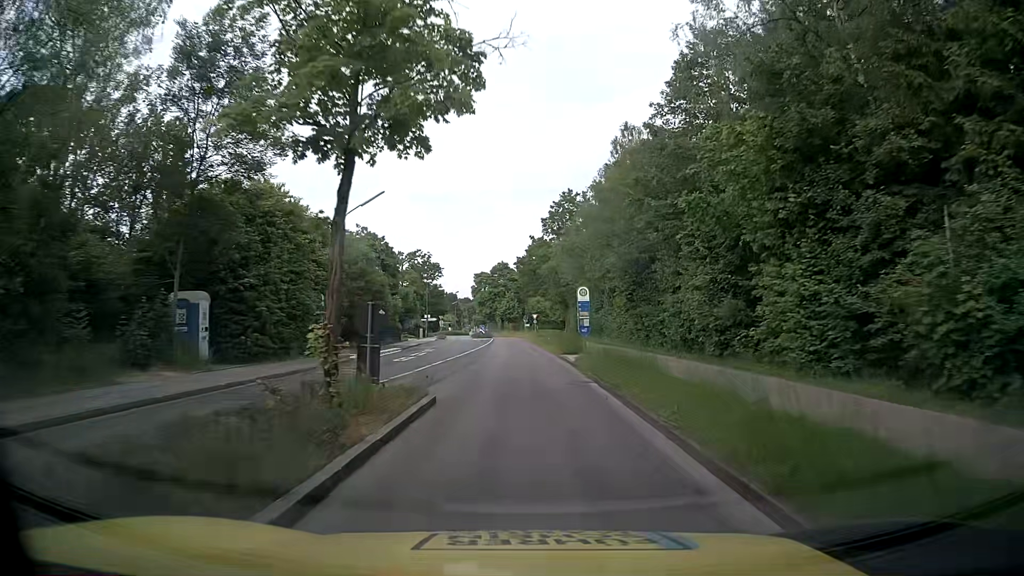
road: tertiary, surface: asphalt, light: Day
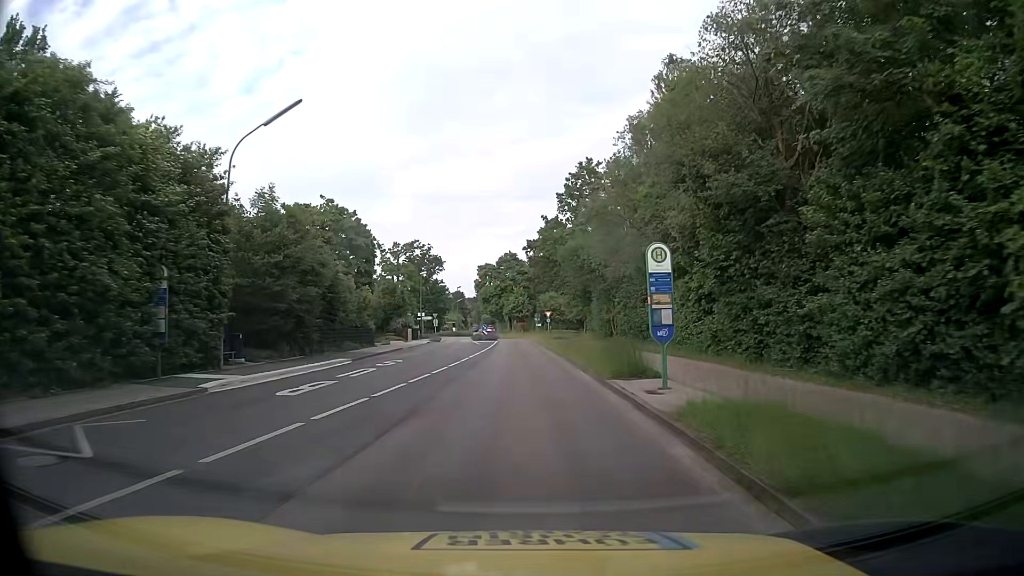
(-0.1, +15.0) m; -1°
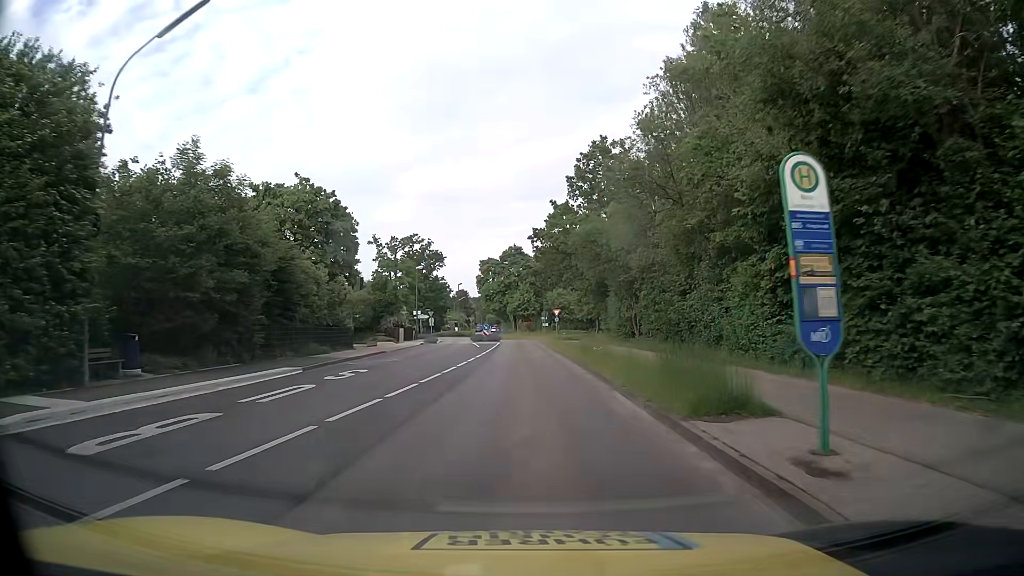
(-0.1, +7.5) m; -1°
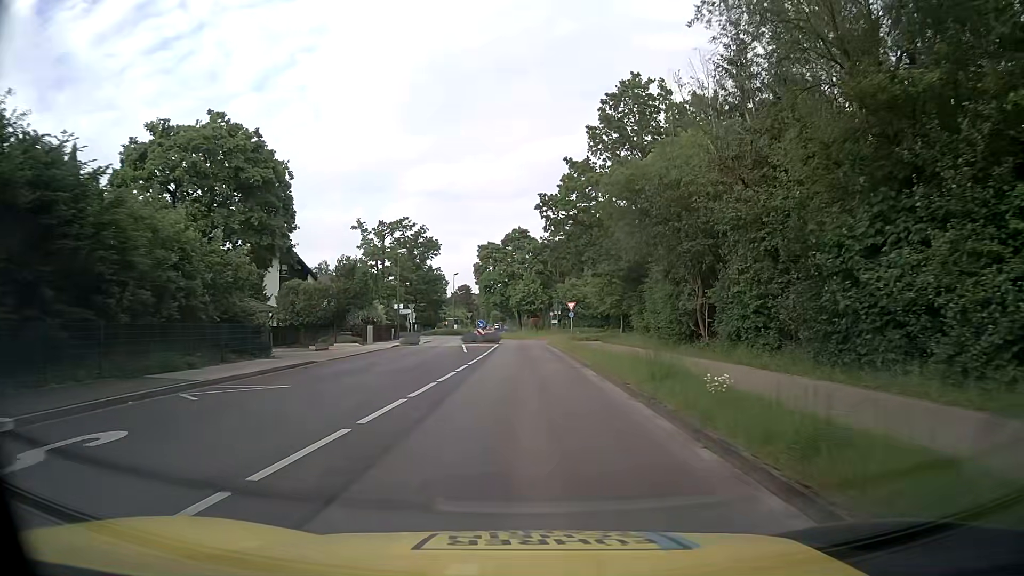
(-0.1, +14.3) m; 0°
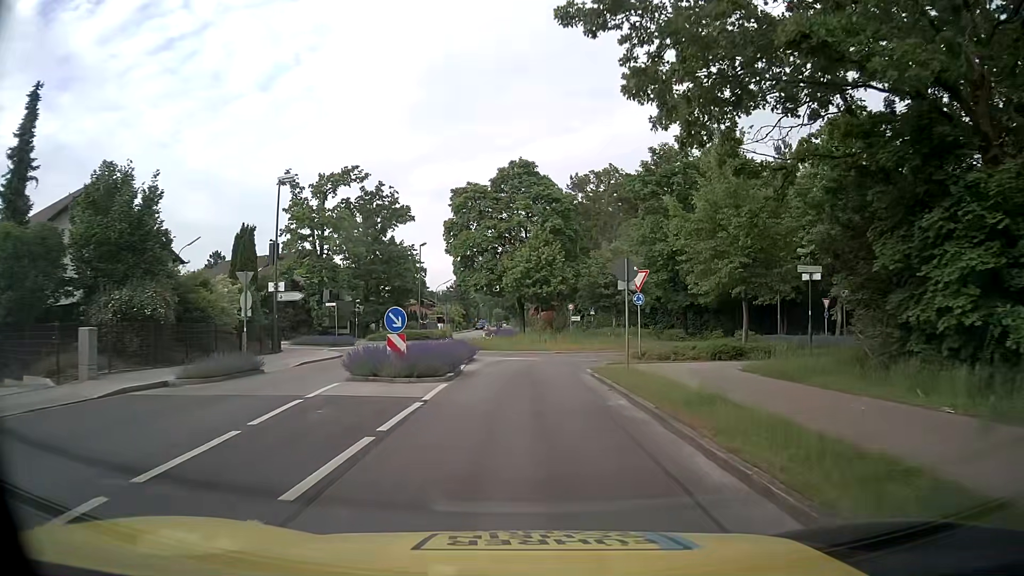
(-0.2, +31.9) m; -1°
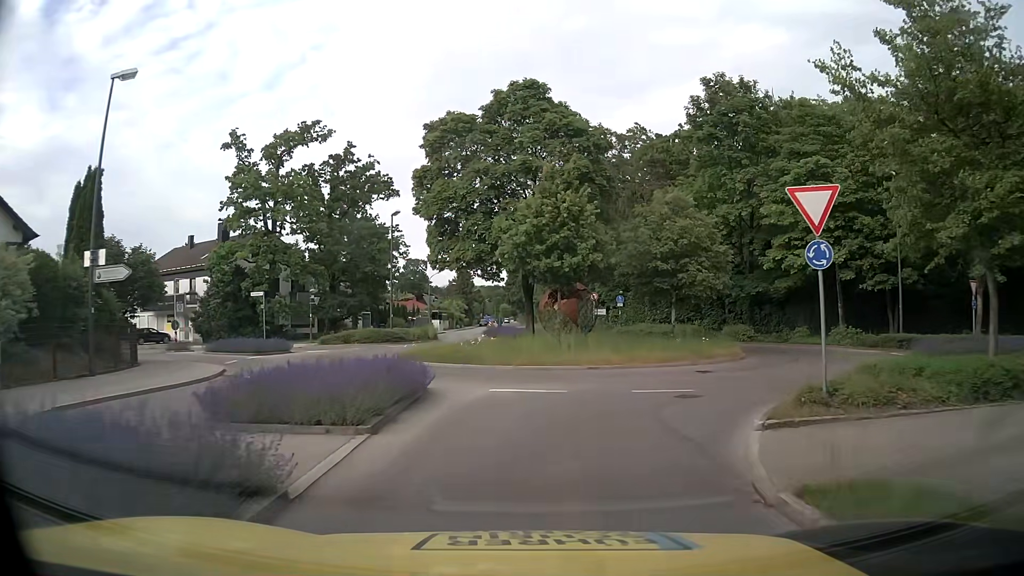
(-0.1, +14.6) m; -1°
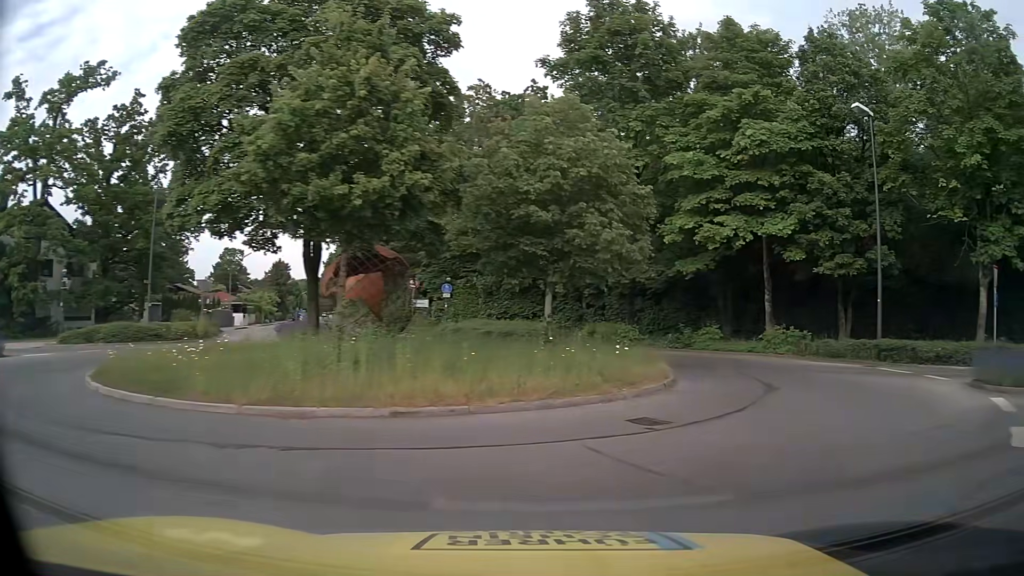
(+0.7, +11.1) m; +15°
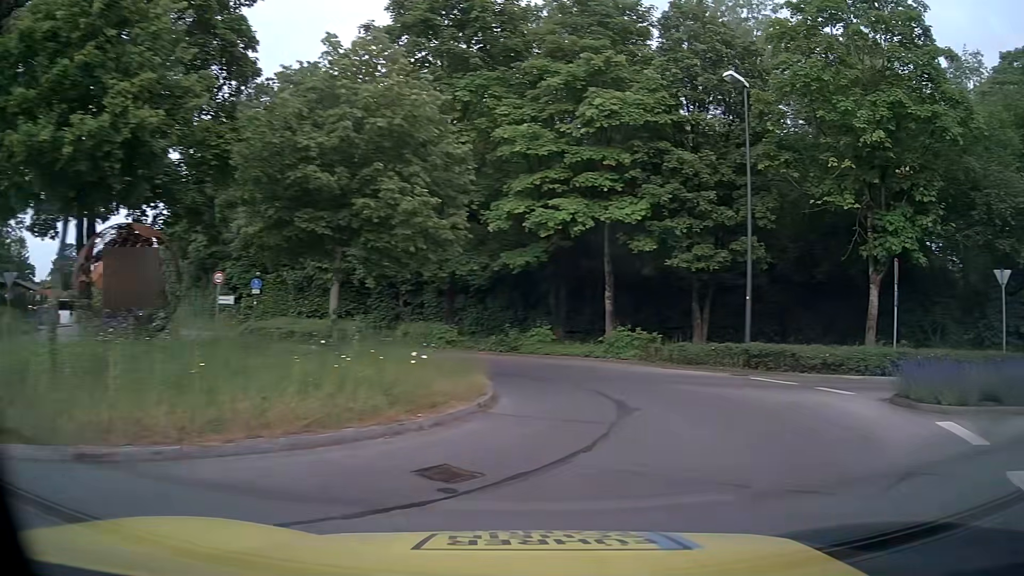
(+0.4, +3.4) m; +14°
(+2, +10) (-1, +19) (-9, +25) (-17, +31) (-23, +39) (-29, +47) (-35, +55) (-40, +63) (-46, +72) (-51, +81) m
